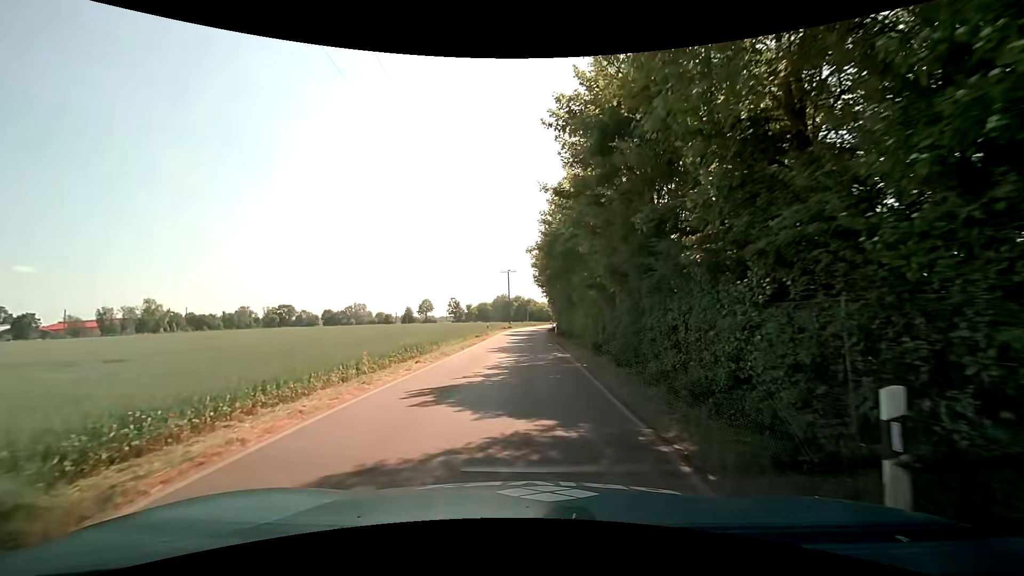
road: unclassified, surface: asphalt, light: Day
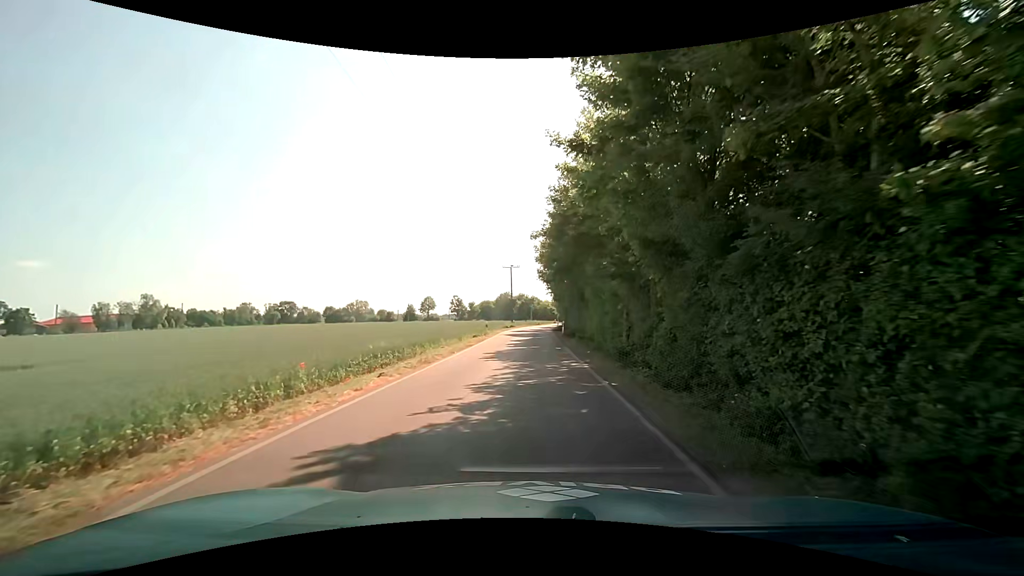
(-0.1, +4.6) m; -1°
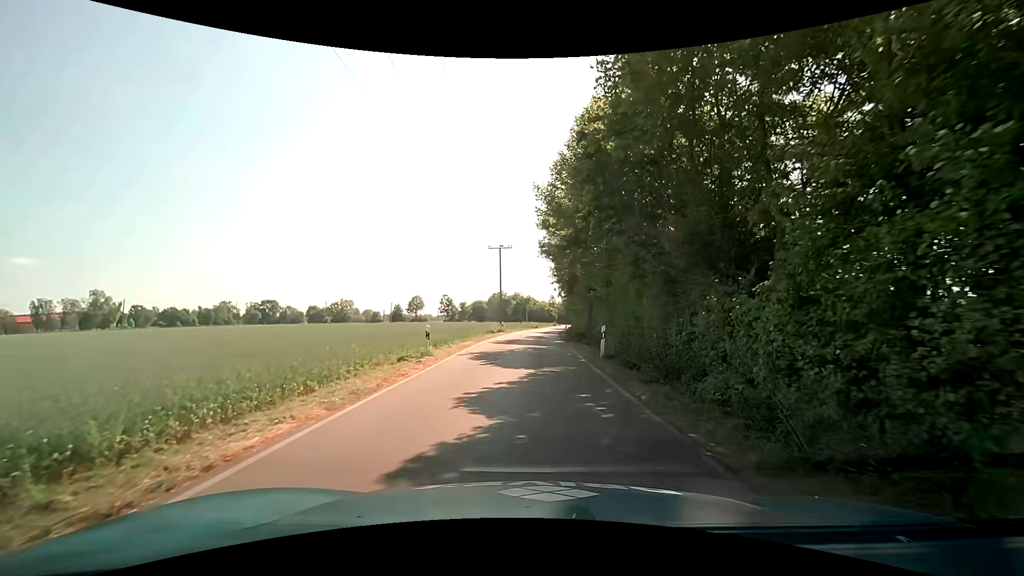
(0.0, +21.9) m; +1°
(0, +10) (0, +20) (+1, +30) (+1, +40) (+1, +50) (+2, +60) (+3, +70) (+4, +80) (+5, +90) (+6, +100) m
